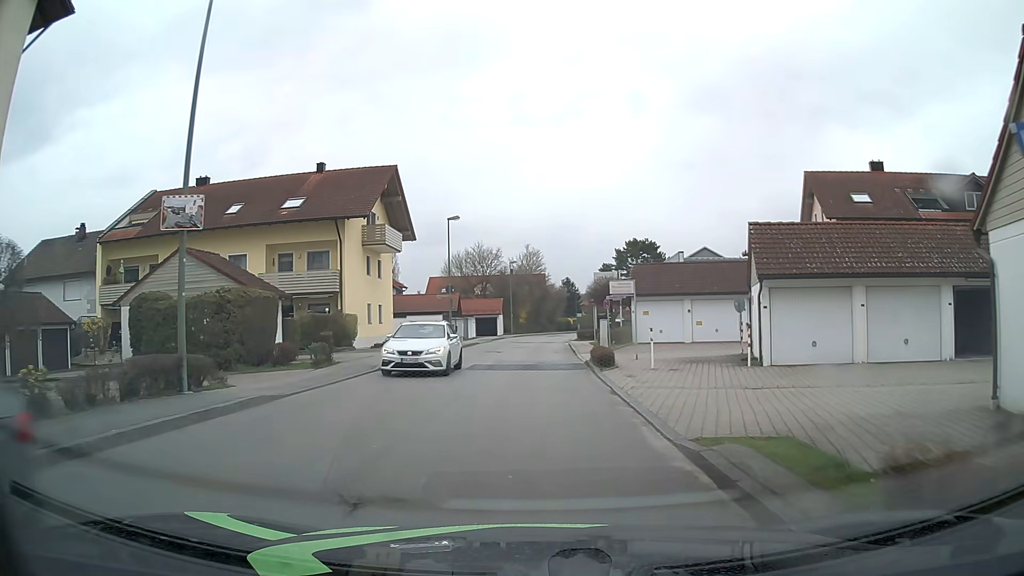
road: unclassified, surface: asphalt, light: Day
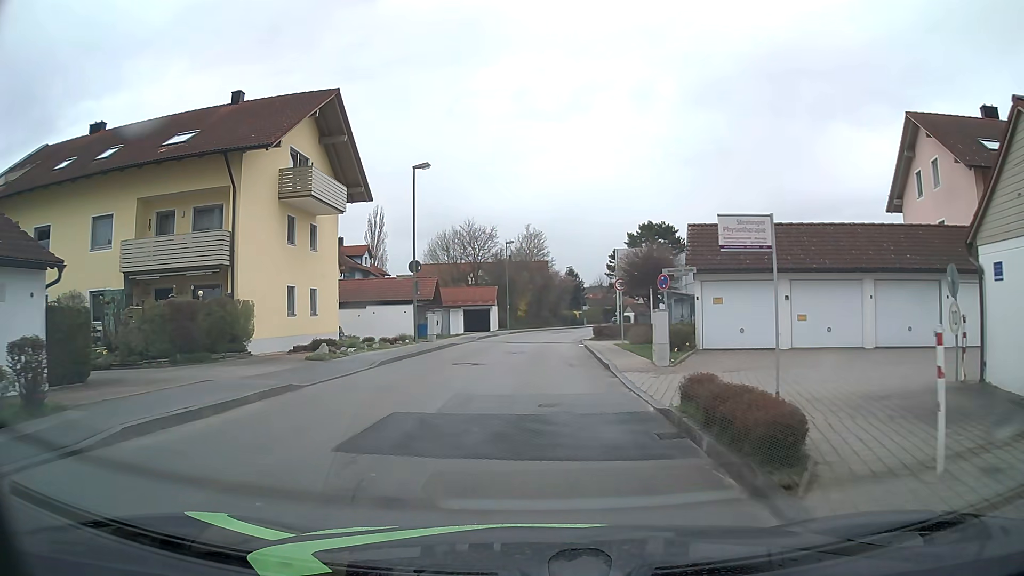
(+0.1, +13.4) m; 0°
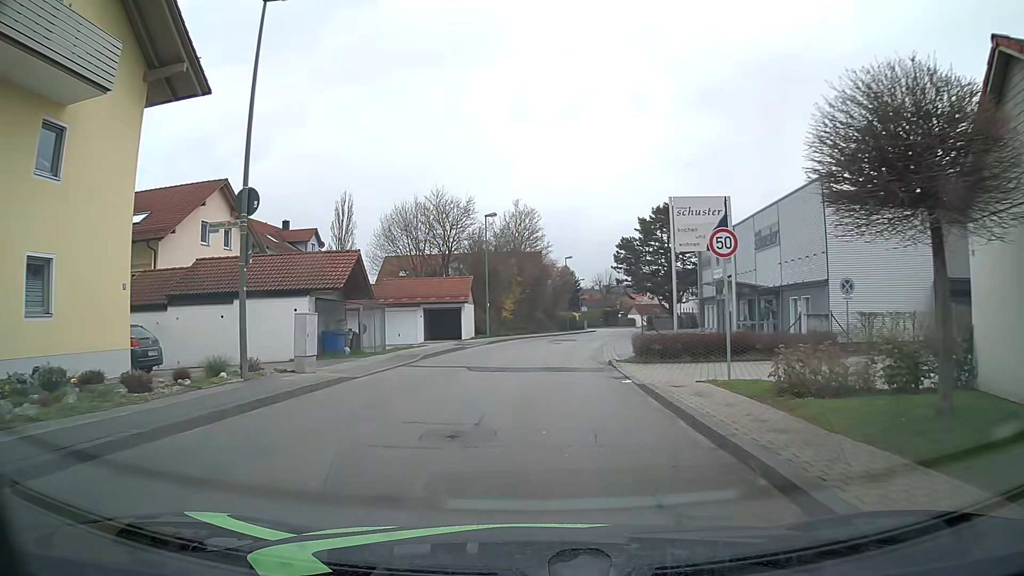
(+0.3, +17.9) m; +2°
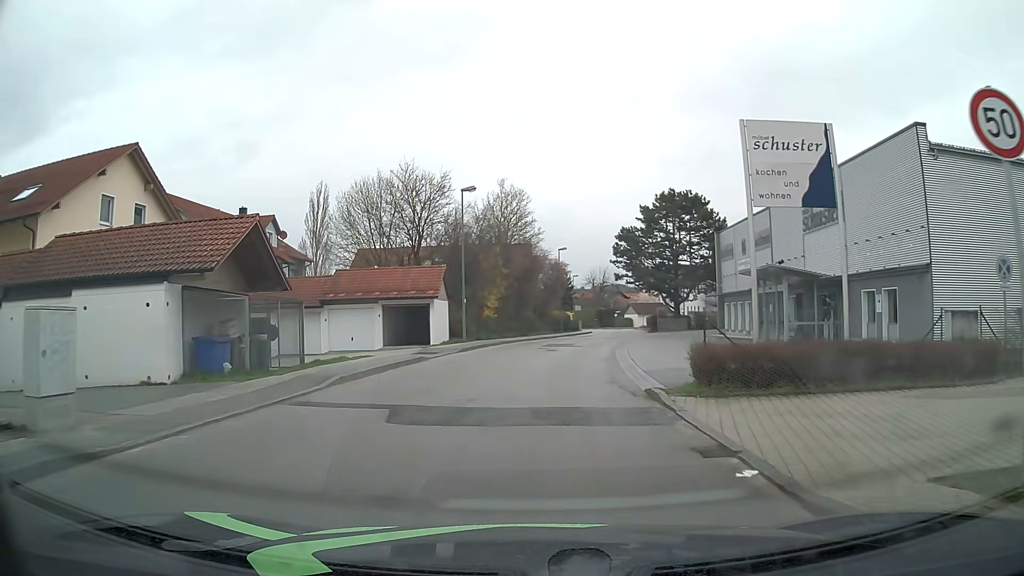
(0.0, +9.0) m; +1°
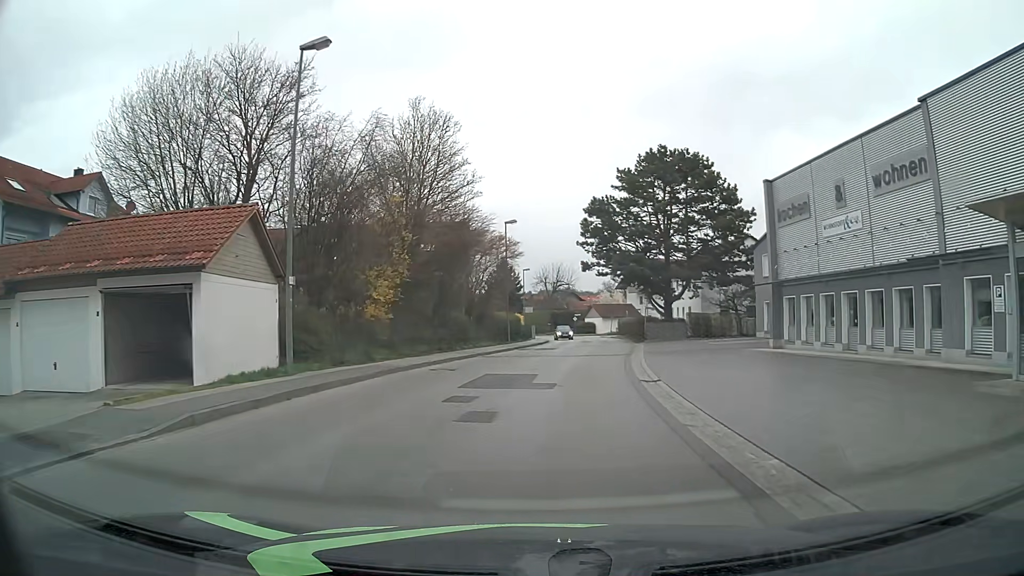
(+0.5, +20.5) m; +3°
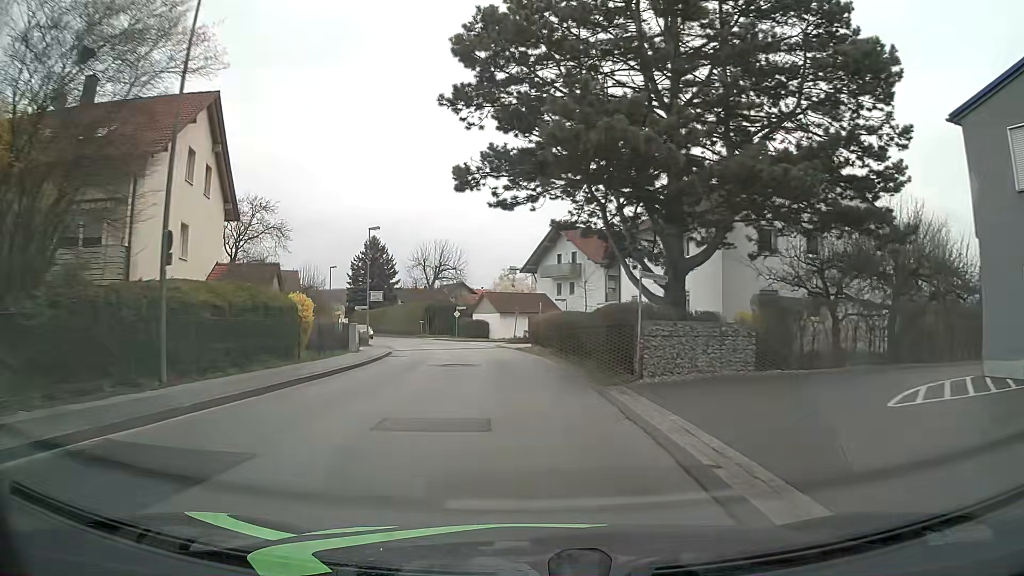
(+3.3, +33.2) m; +9°
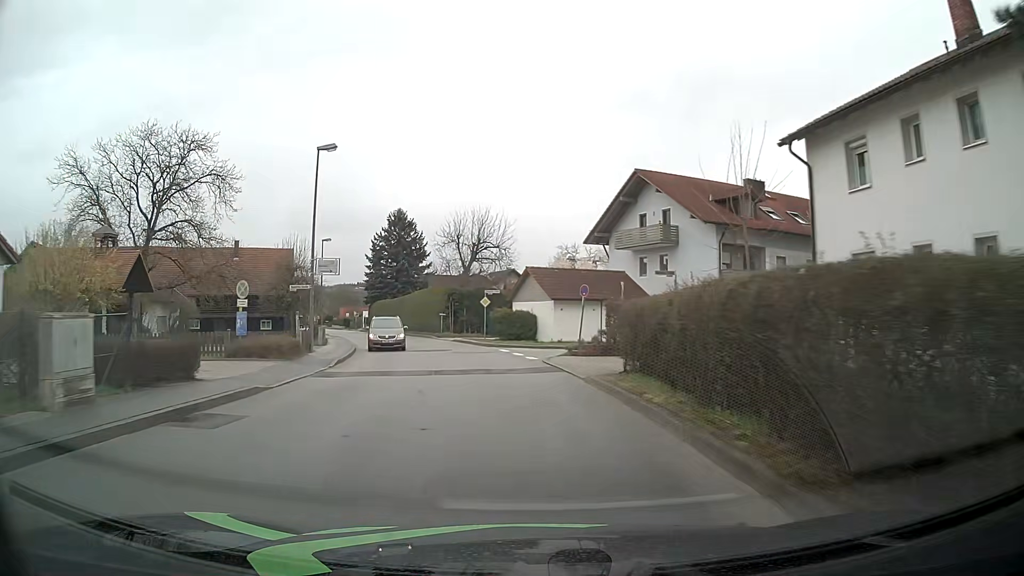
(-0.6, +21.7) m; -5°
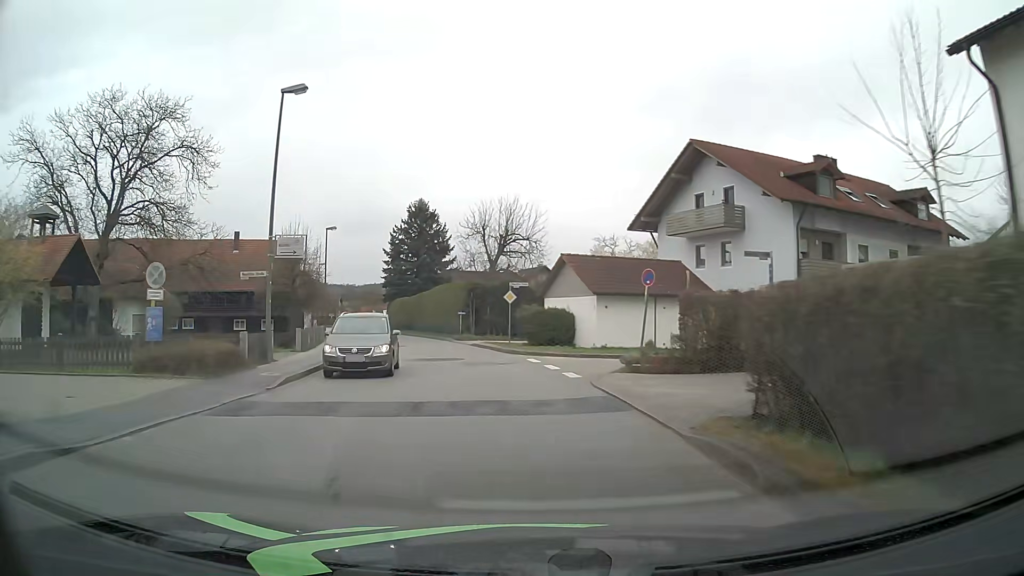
(-0.1, +7.4) m; -3°
(0, +10) (-1, +20) (-3, +30) (-6, +39) (-9, +49) (-12, +58) (-16, +68) (-19, +77) (-22, +87) (-25, +96) m
